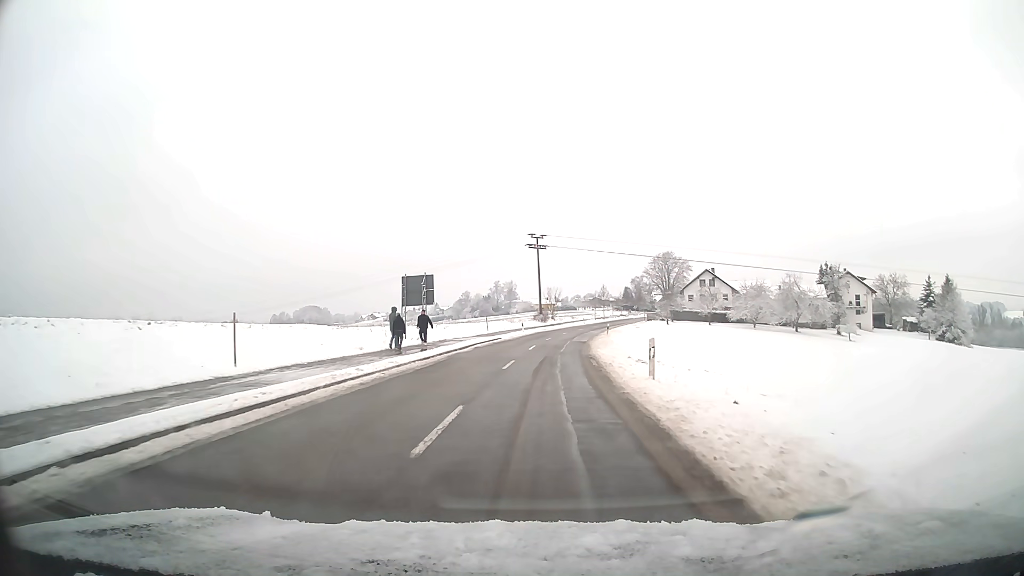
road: tertiary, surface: asphalt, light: Day
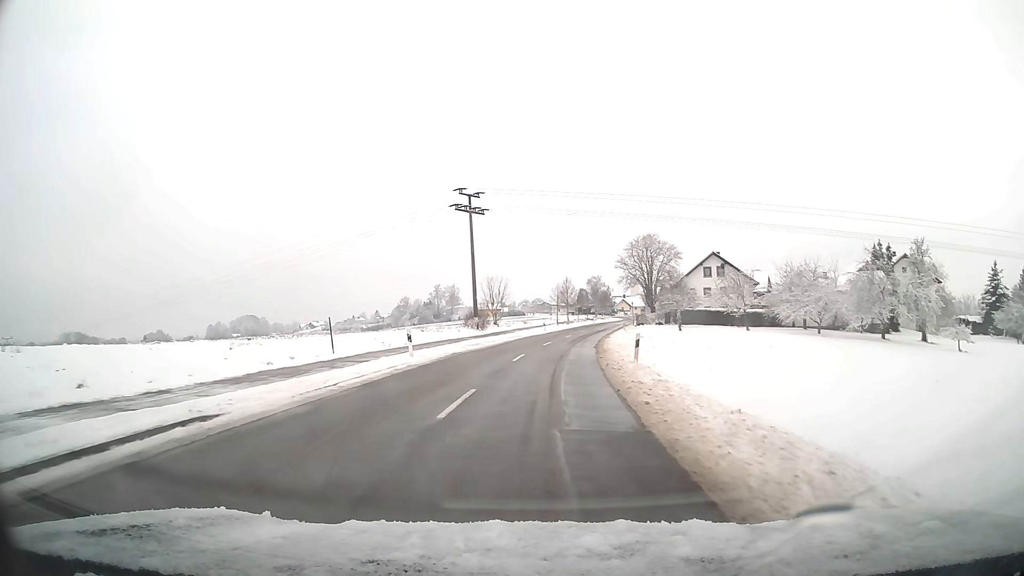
(+1.3, +36.6) m; +5°
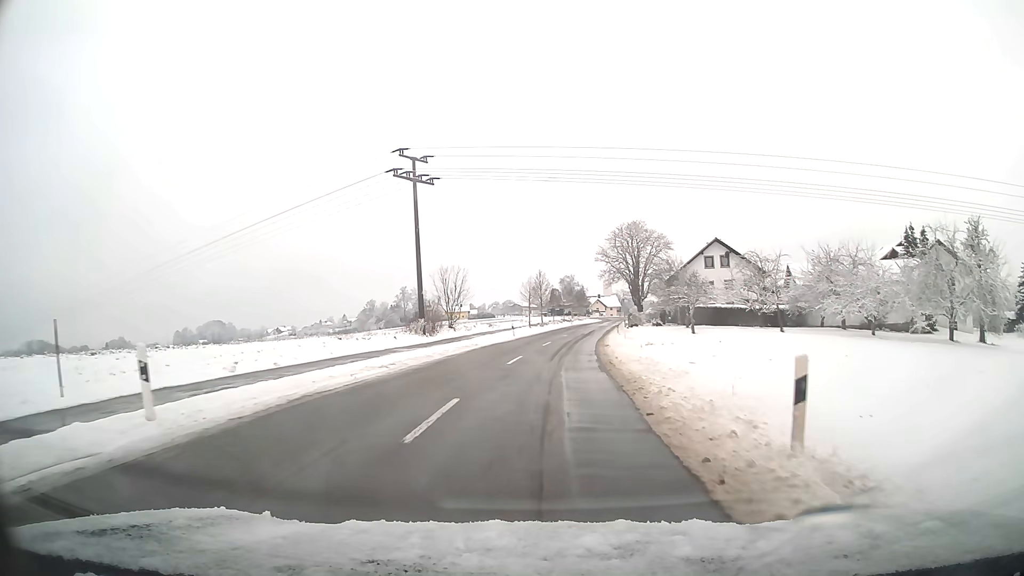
(+0.3, +15.0) m; +2°
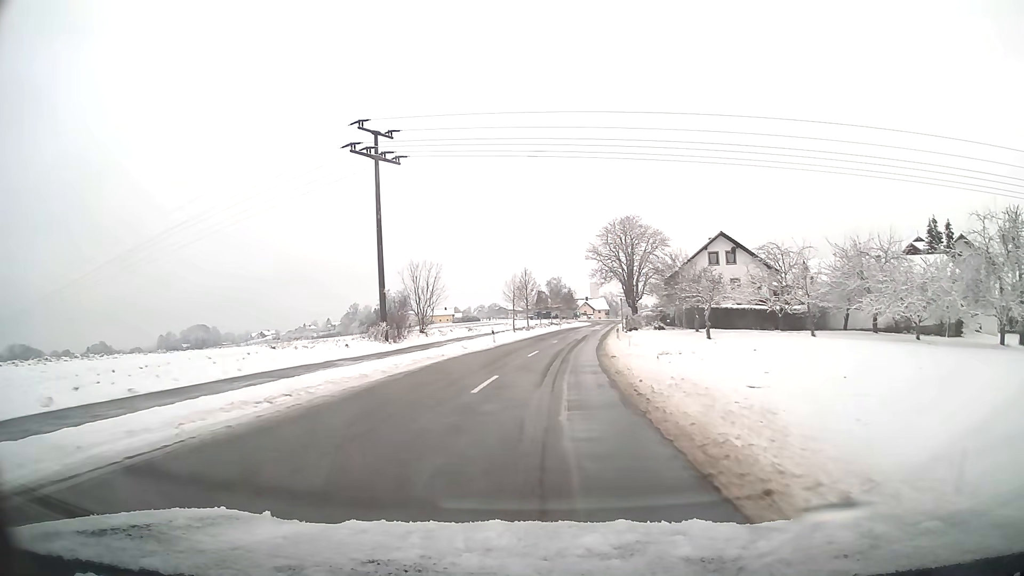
(+0.1, +7.6) m; +1°
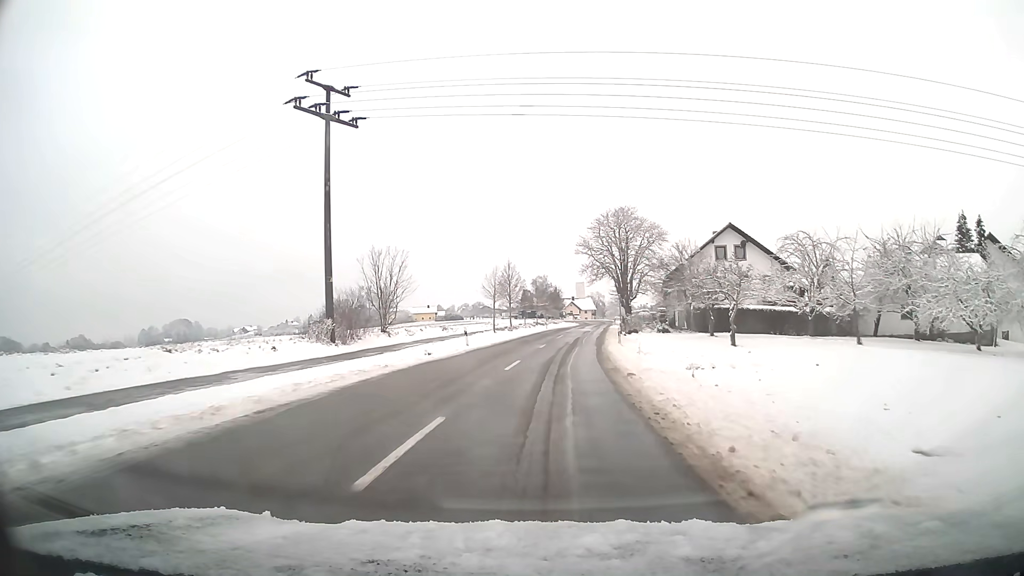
(+0.1, +7.6) m; +1°
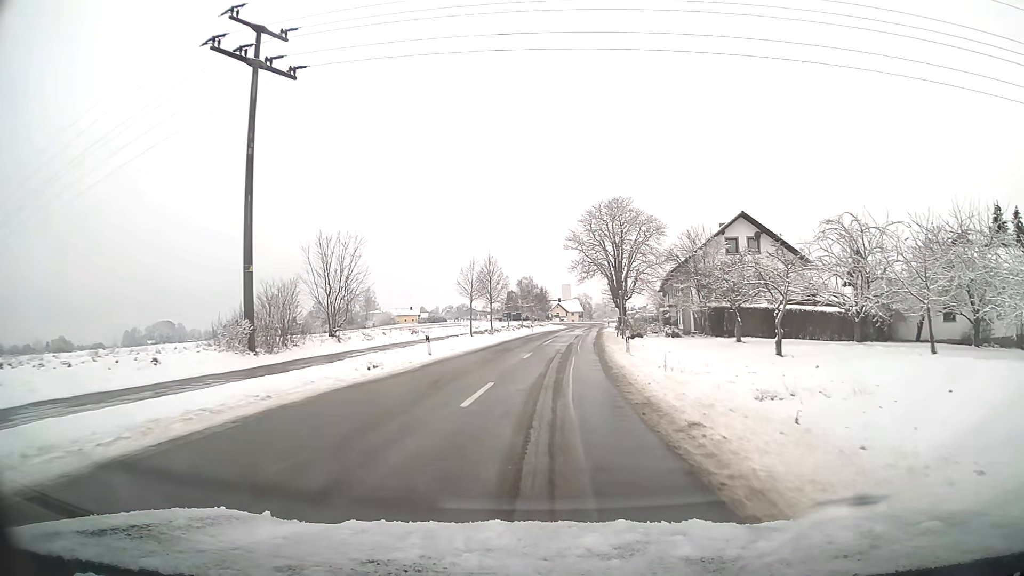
(+0.1, +7.7) m; +1°
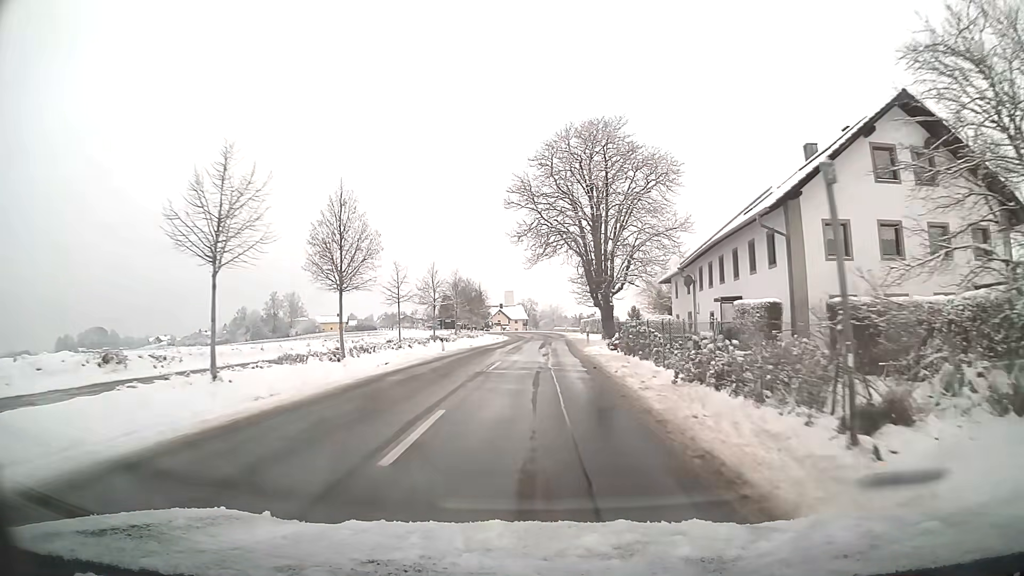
(+1.4, +31.2) m; +4°
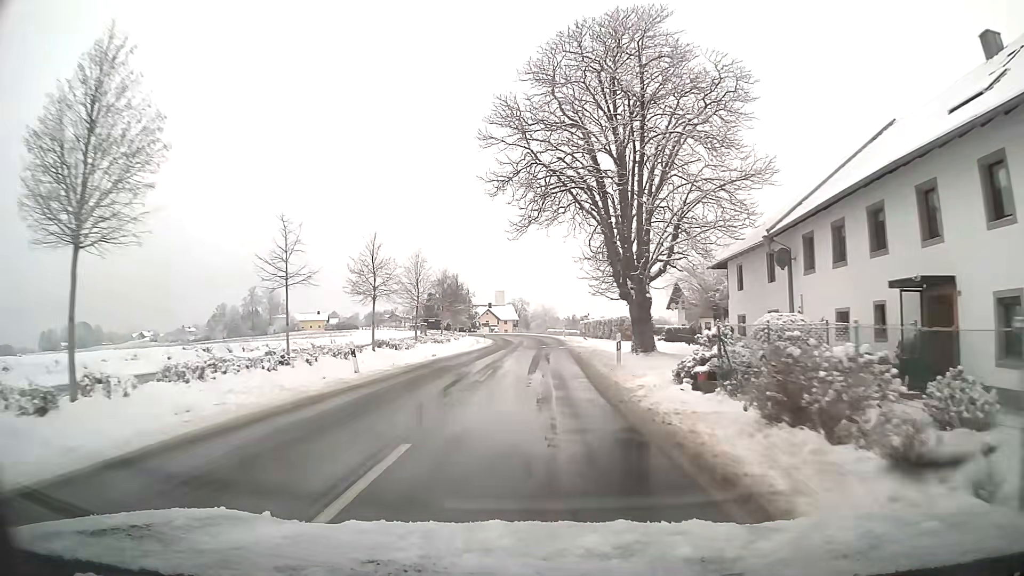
(+0.1, +15.8) m; +1°
(0, +10) (0, +20) (0, +30) (0, +40) (0, +50) (0, +60) (0, +70) (-1, +80) (-3, +90) (-5, +100) m
